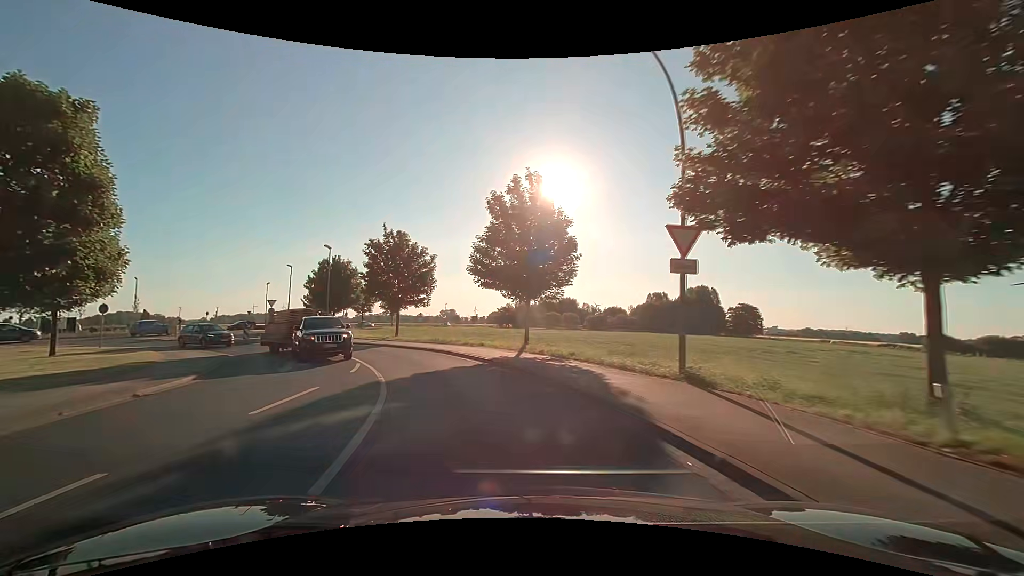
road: secondary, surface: asphalt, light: Day
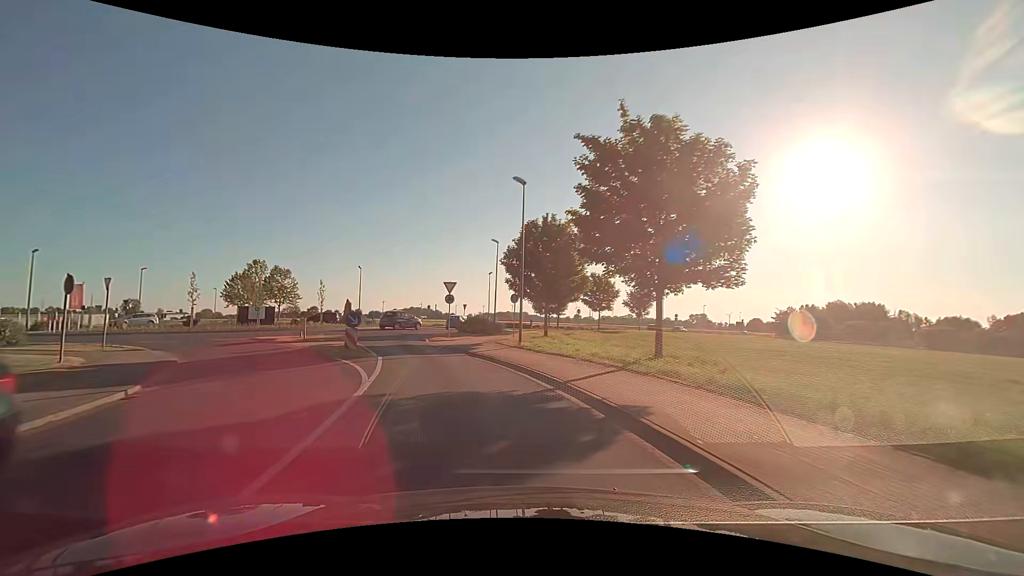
(-5.7, +23.4) m; -27°
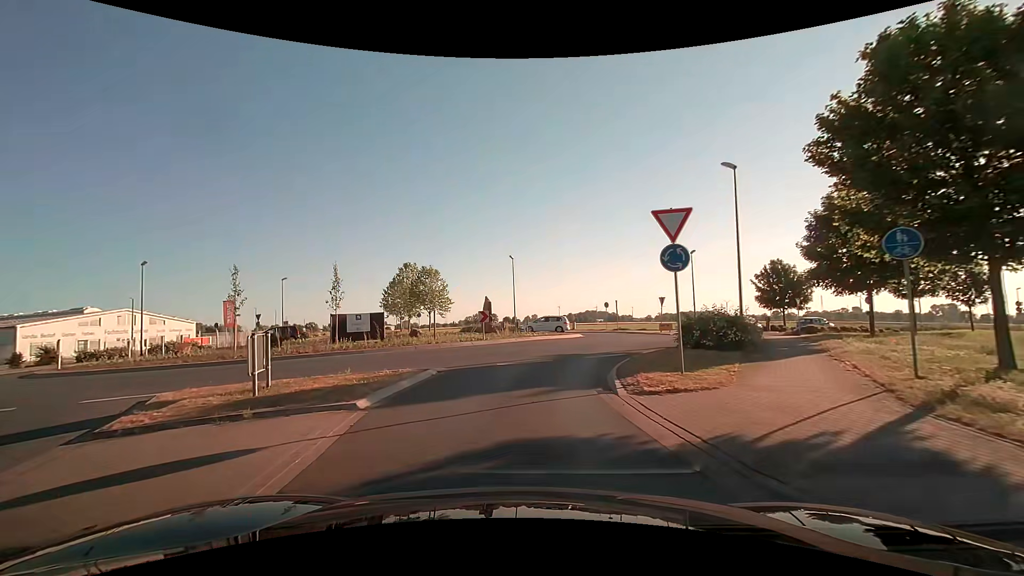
(-3.5, +19.9) m; -20°
(0, +10) (0, +20) (+4, +29) (+10, +37) (+18, +43) (+26, +49) (+35, +54) (+44, +59) (+52, +64) (+61, +69) m
